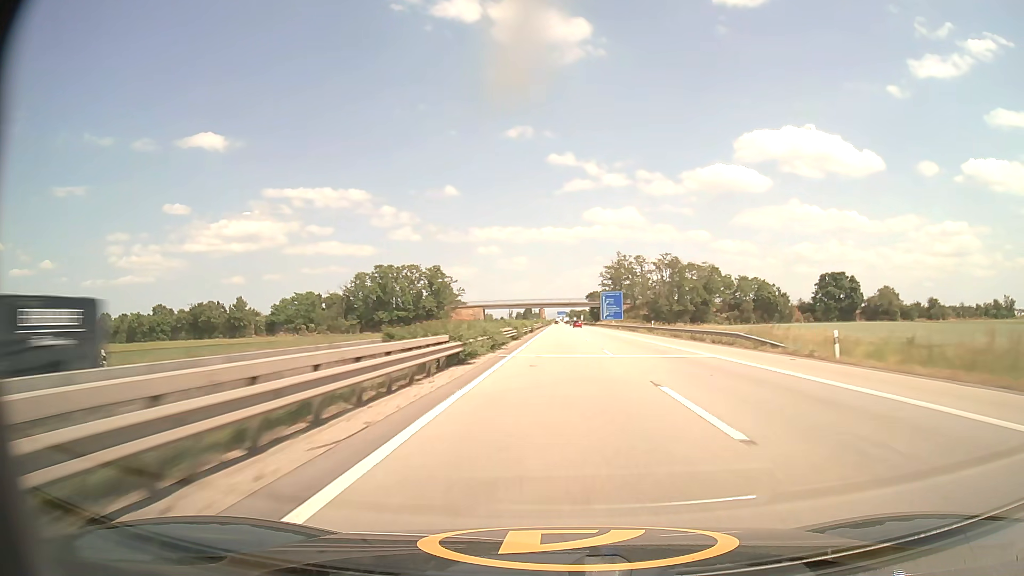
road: motorway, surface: asphalt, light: Day
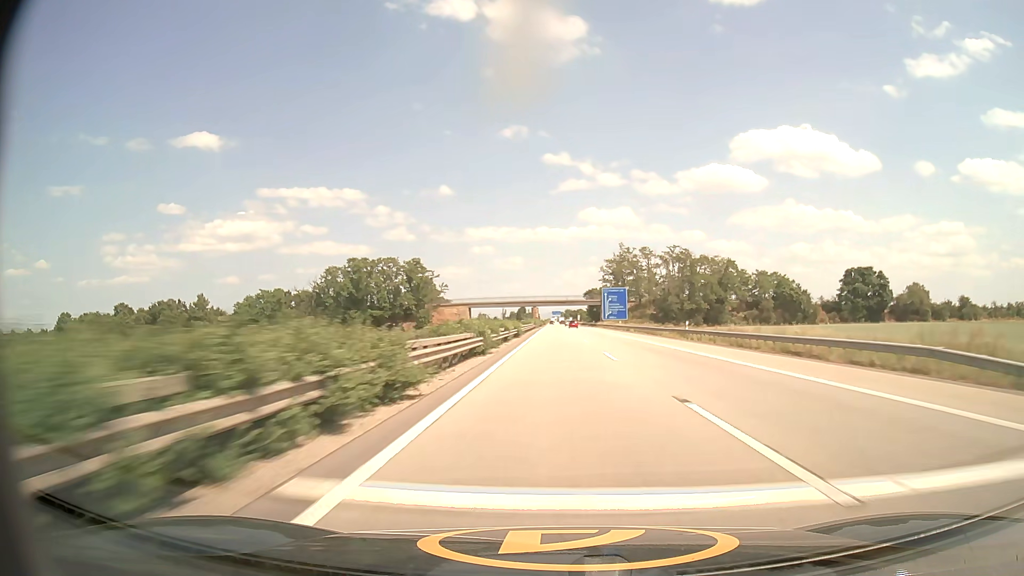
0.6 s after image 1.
(+0.1, +20.4) m; 0°
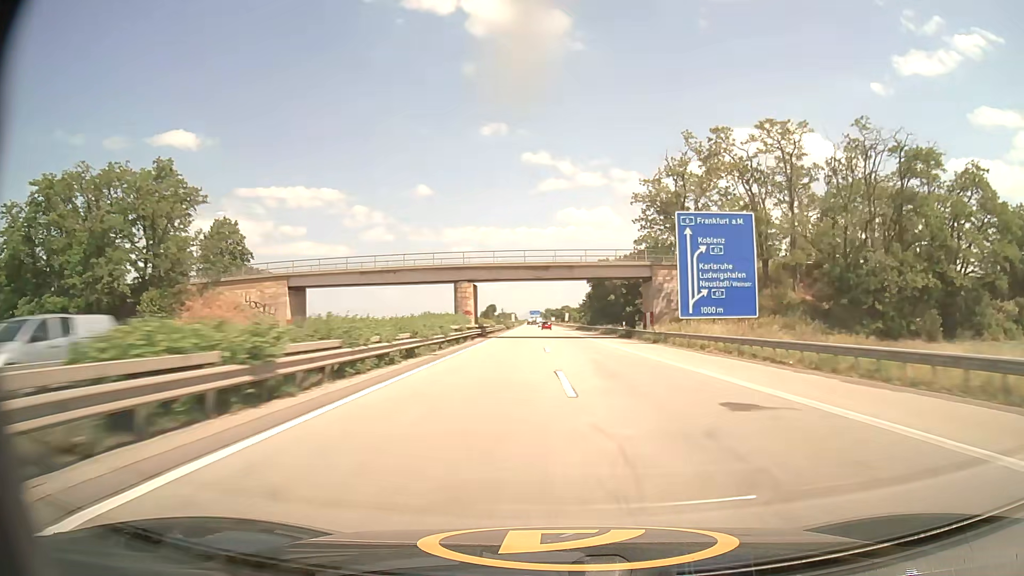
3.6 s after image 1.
(+1.6, +101.2) m; +2°
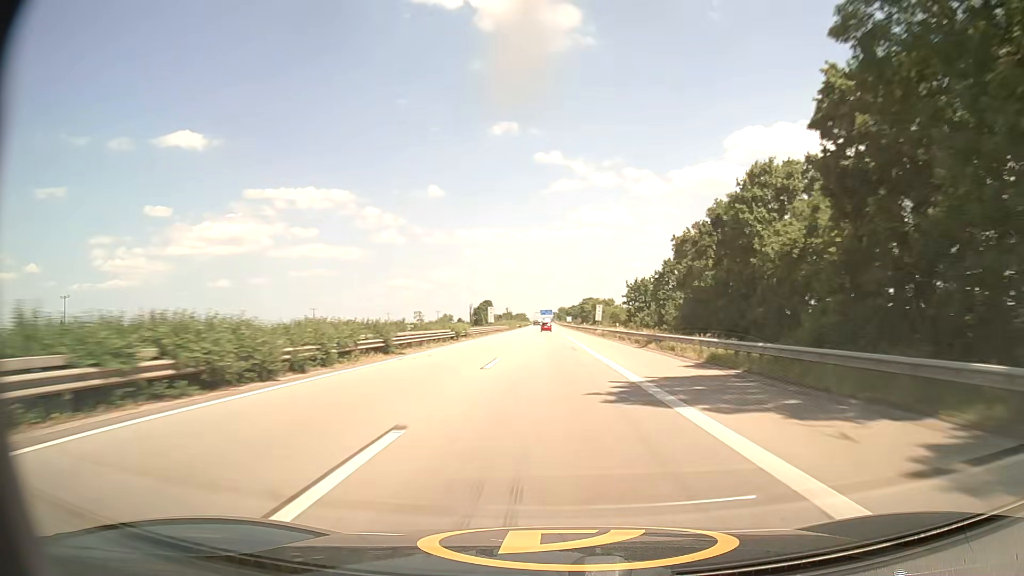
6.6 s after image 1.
(-0.2, +100.0) m; -1°
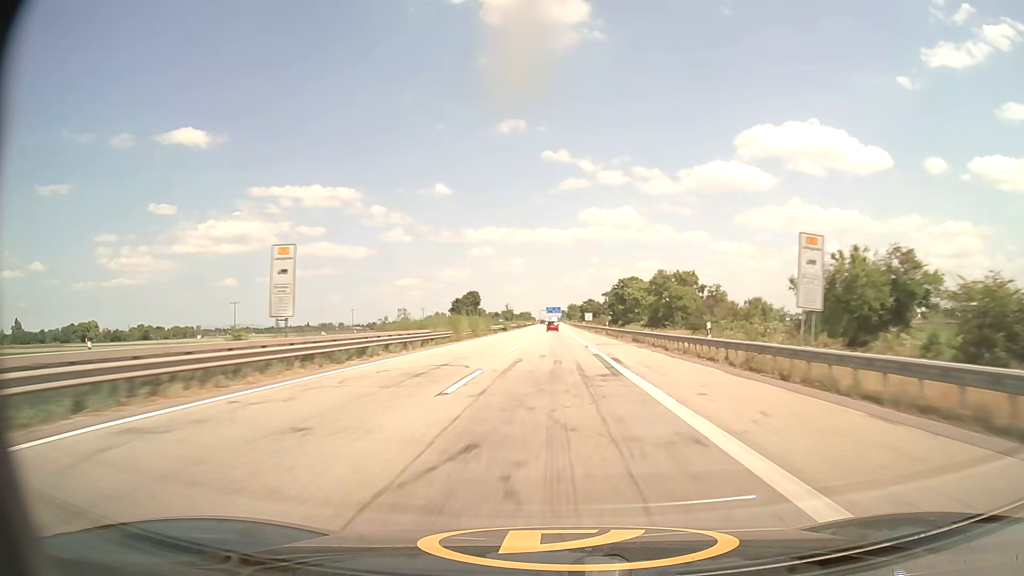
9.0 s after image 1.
(-0.6, +79.6) m; -1°
